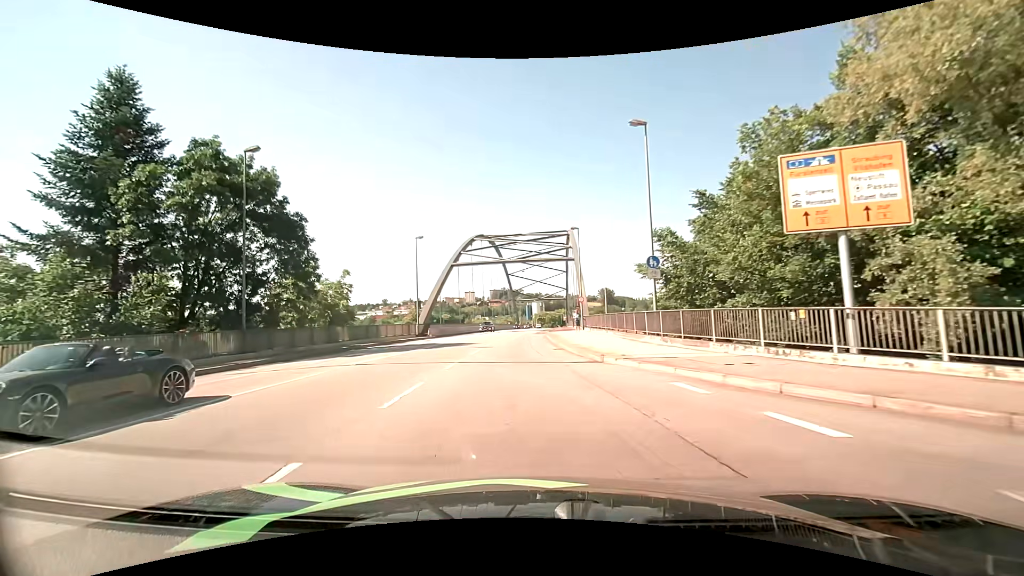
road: primary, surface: asphalt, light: Day
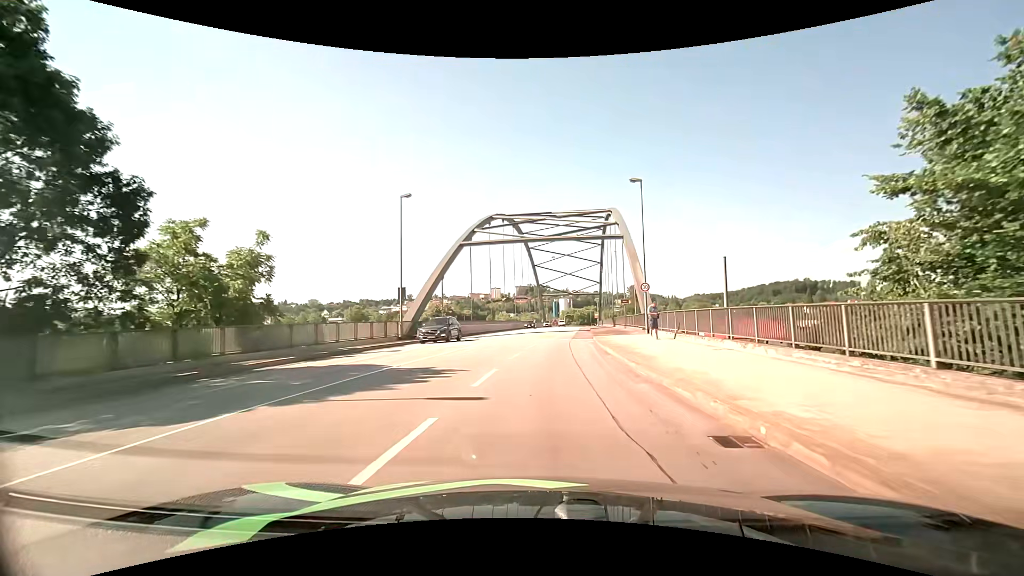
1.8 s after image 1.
(-0.9, +16.5) m; -3°
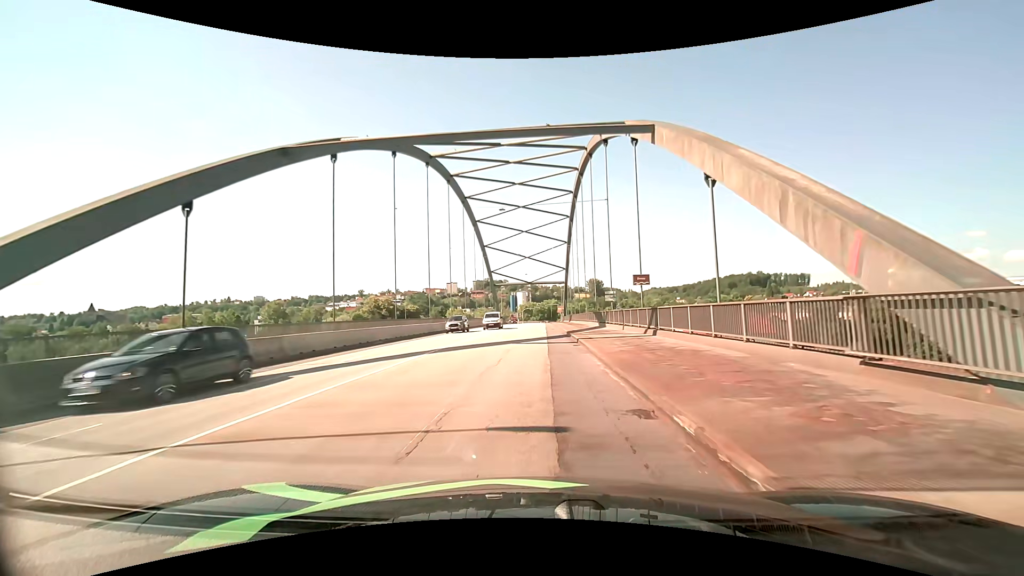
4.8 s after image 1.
(+1.7, +28.8) m; +5°
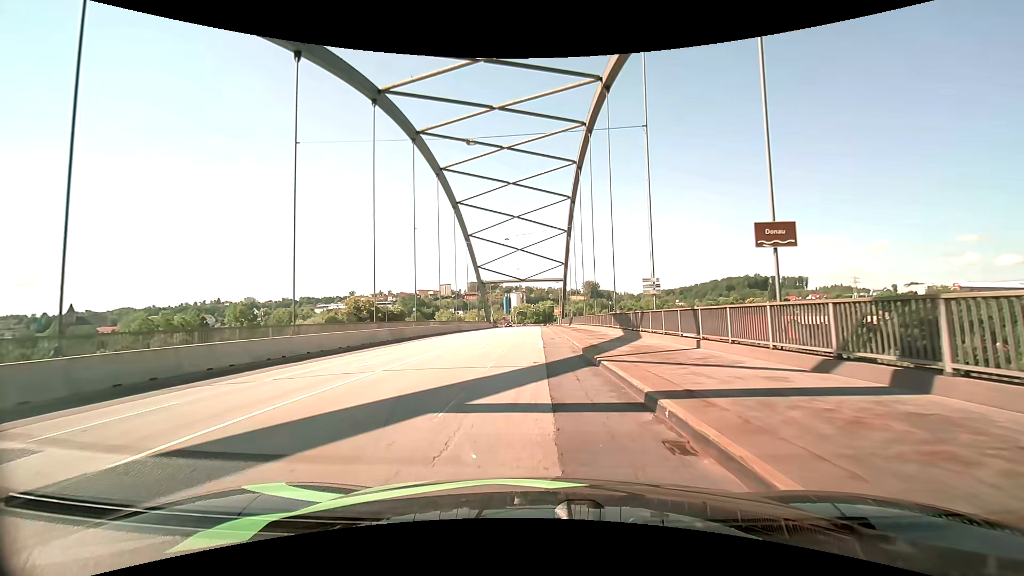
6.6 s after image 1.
(+0.1, +16.1) m; +1°
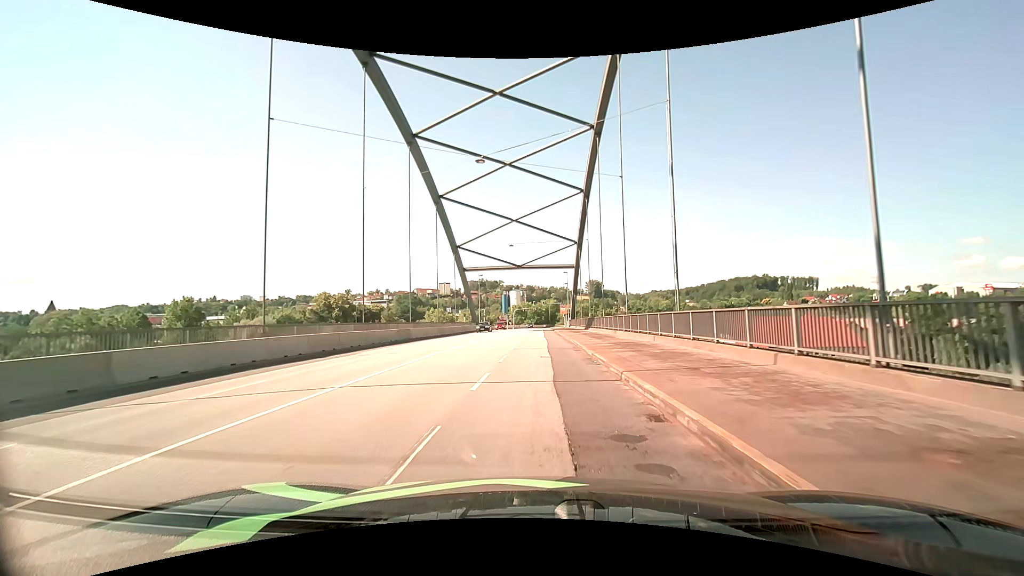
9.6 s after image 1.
(-0.3, +27.4) m; -1°
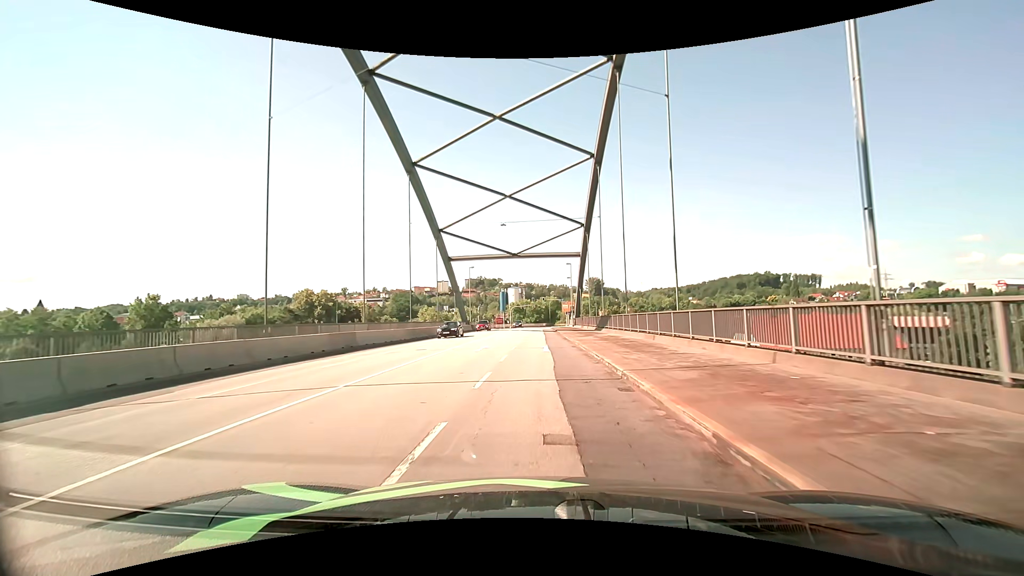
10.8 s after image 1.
(0.0, +12.0) m; 0°
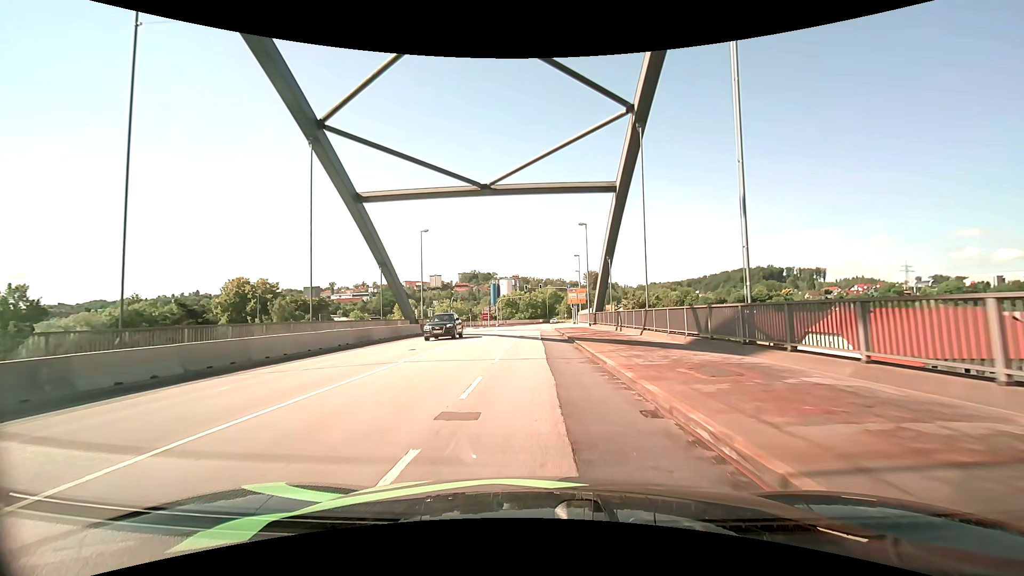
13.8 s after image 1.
(+0.2, +31.5) m; +1°
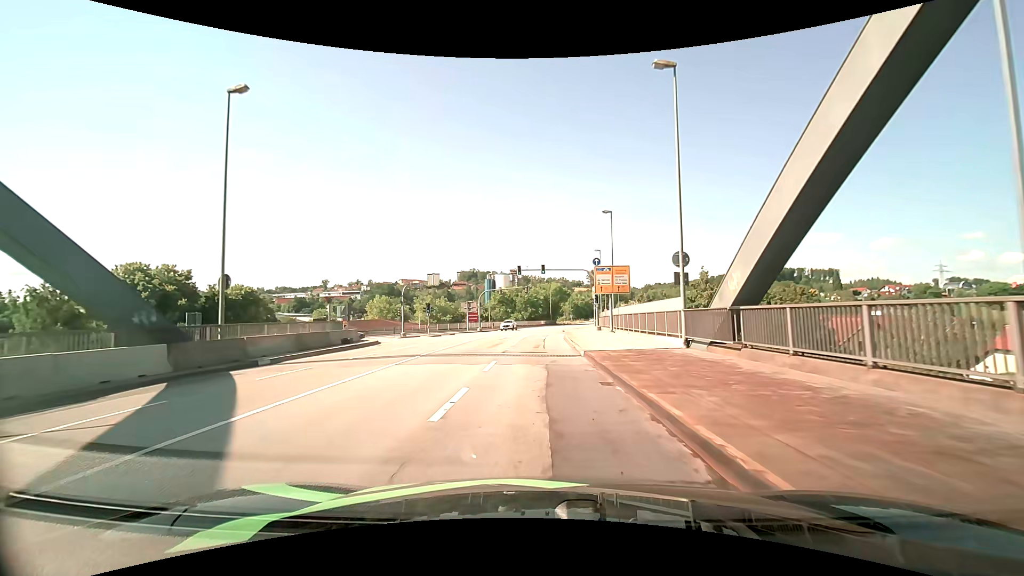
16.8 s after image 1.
(0.0, +31.7) m; 0°
(0, +10) (0, +20) (0, +30) (0, +40) (+1, +50) (+2, +60) (+3, +70) (+5, +80) (+7, +90) (+8, +99) m
